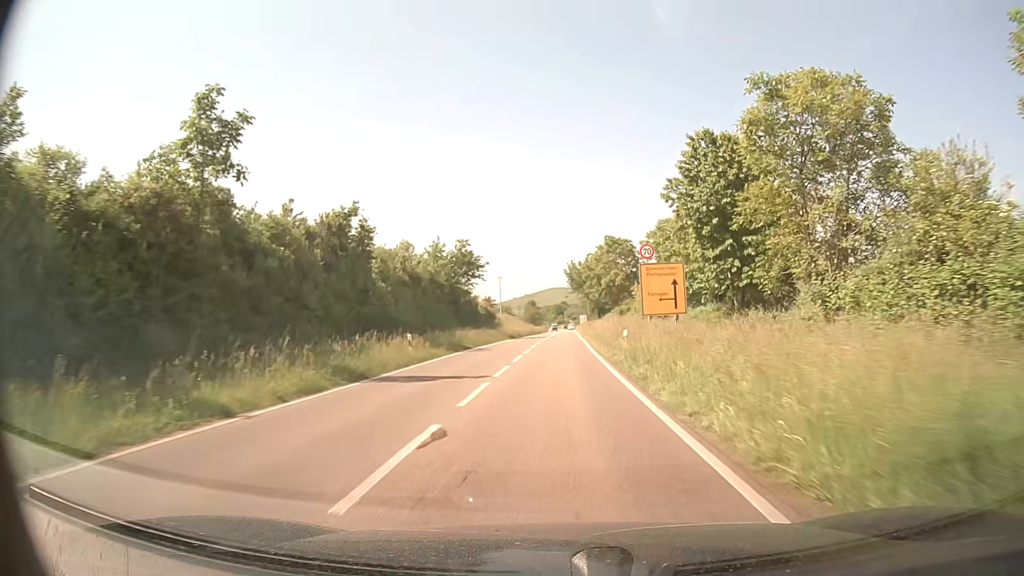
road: primary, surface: asphalt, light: Day
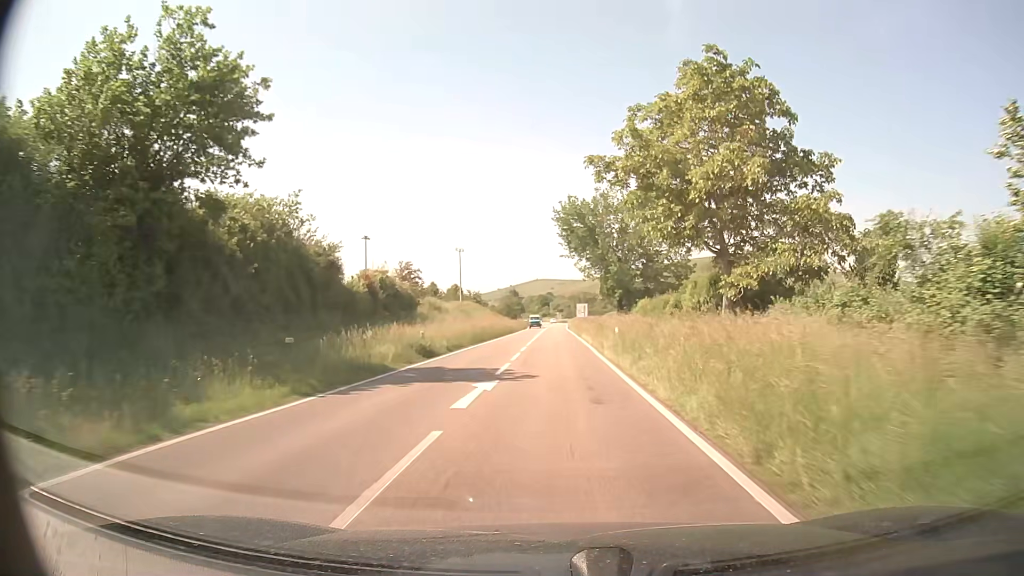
(+0.7, +48.2) m; +1°
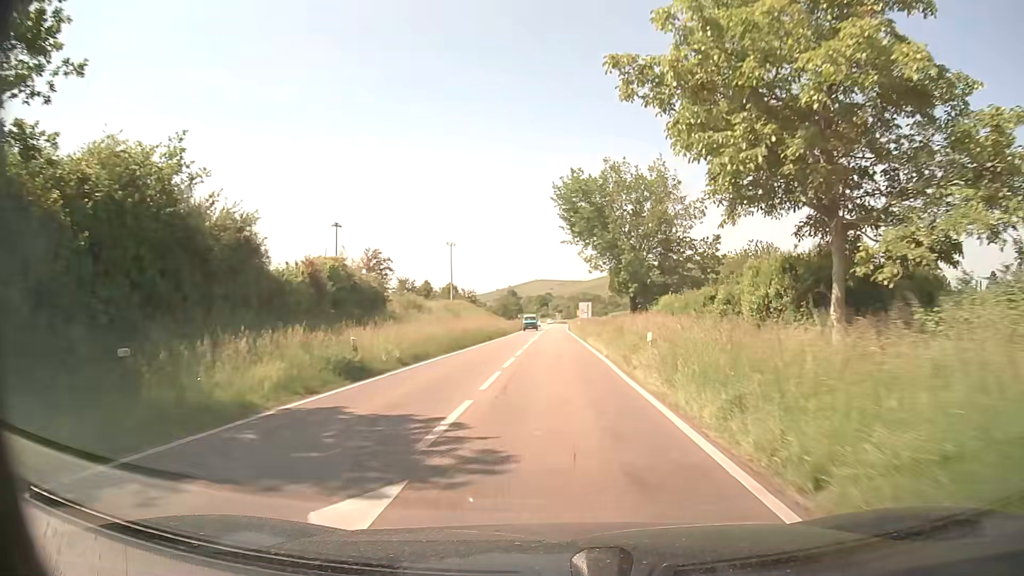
(0.0, +9.3) m; 0°
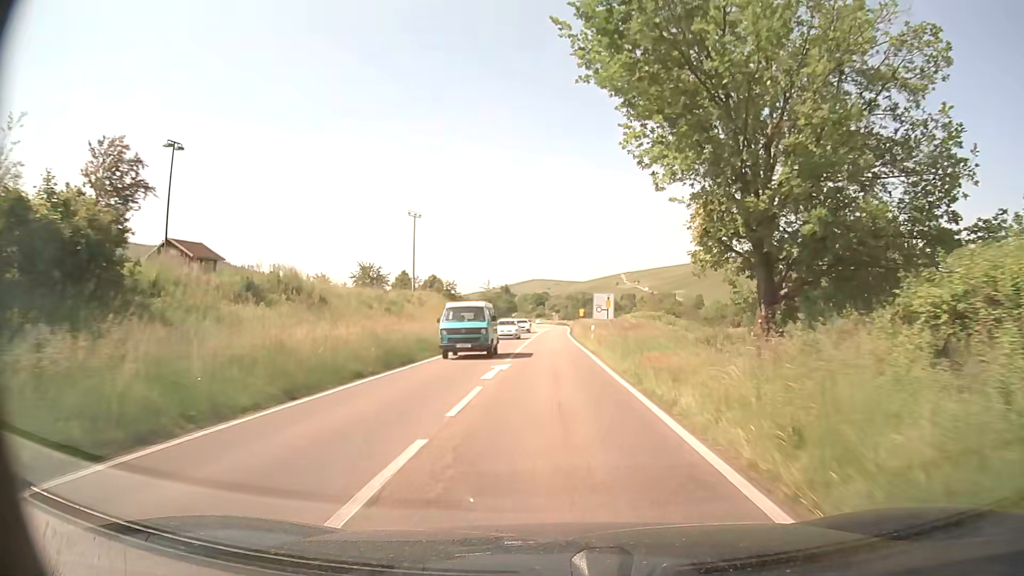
(+0.1, +27.4) m; 0°
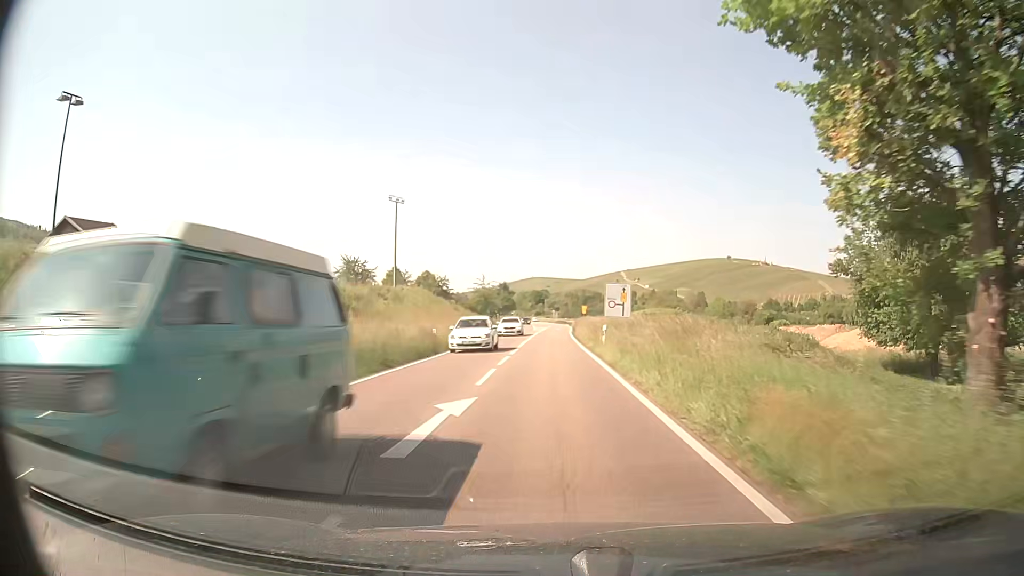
(0.0, +9.0) m; 0°
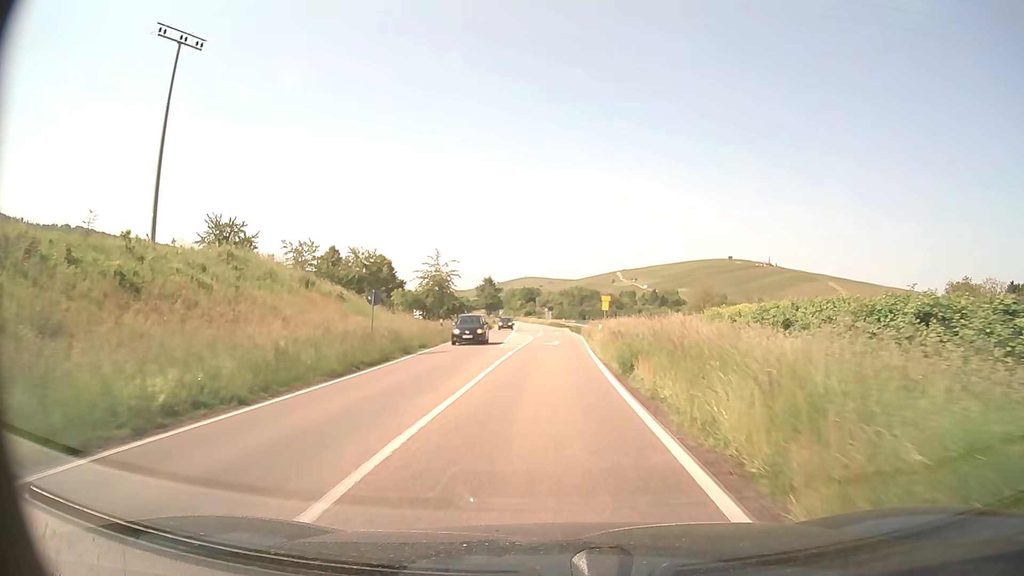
(+0.1, +43.4) m; +1°
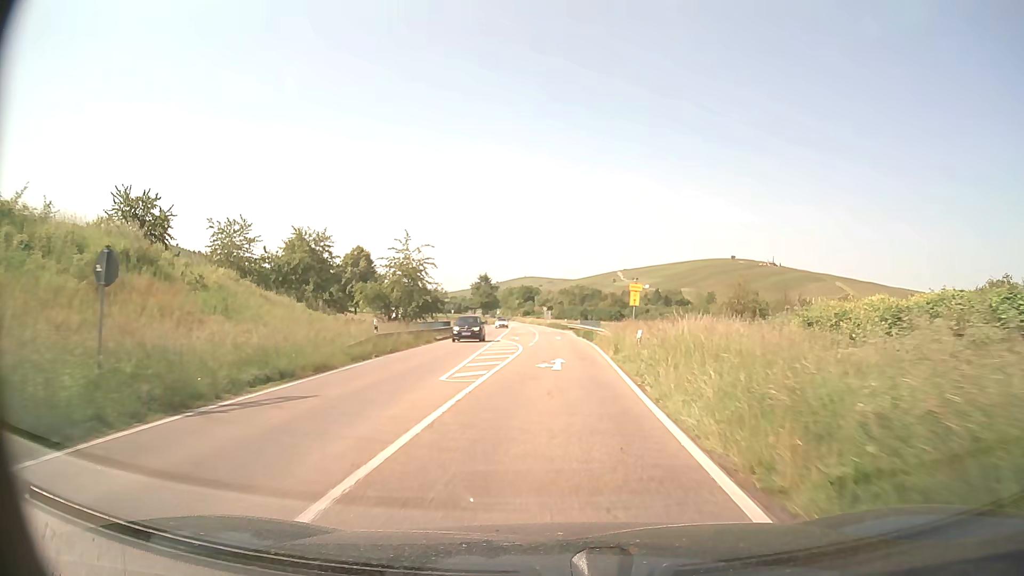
(0.0, +16.6) m; 0°
(0, +10) (0, +20) (0, +30) (-1, +40) (-1, +50) (-2, +60) (-3, +70) (-3, +80) (-4, +90) (-5, +100) m
